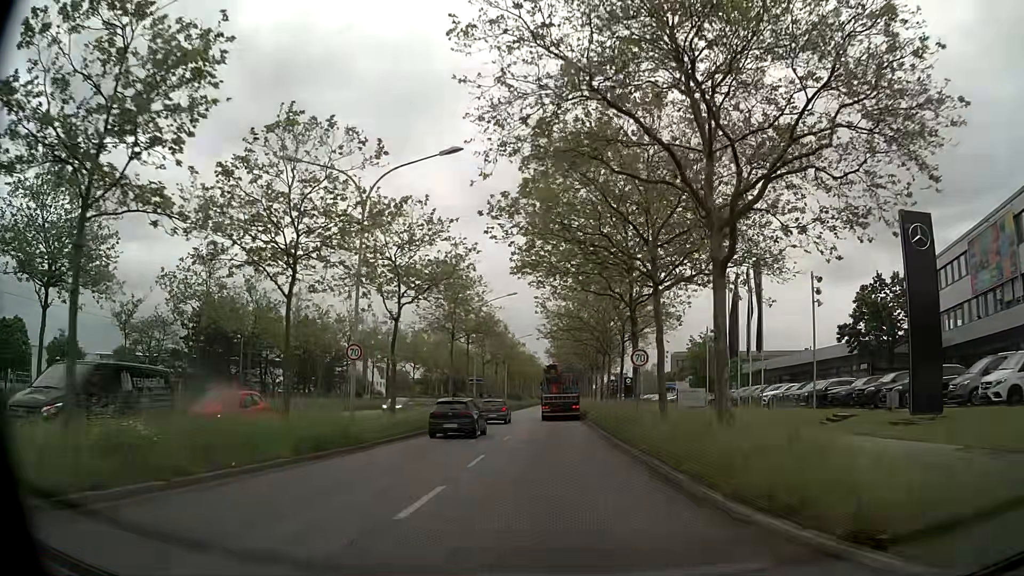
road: primary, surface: asphalt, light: Day
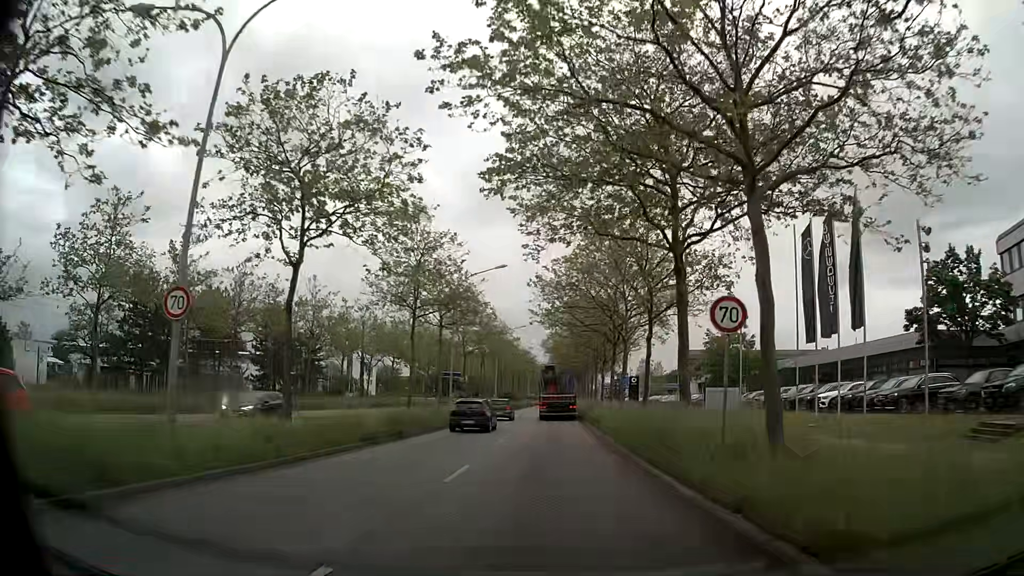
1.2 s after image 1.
(0.0, +11.3) m; 0°
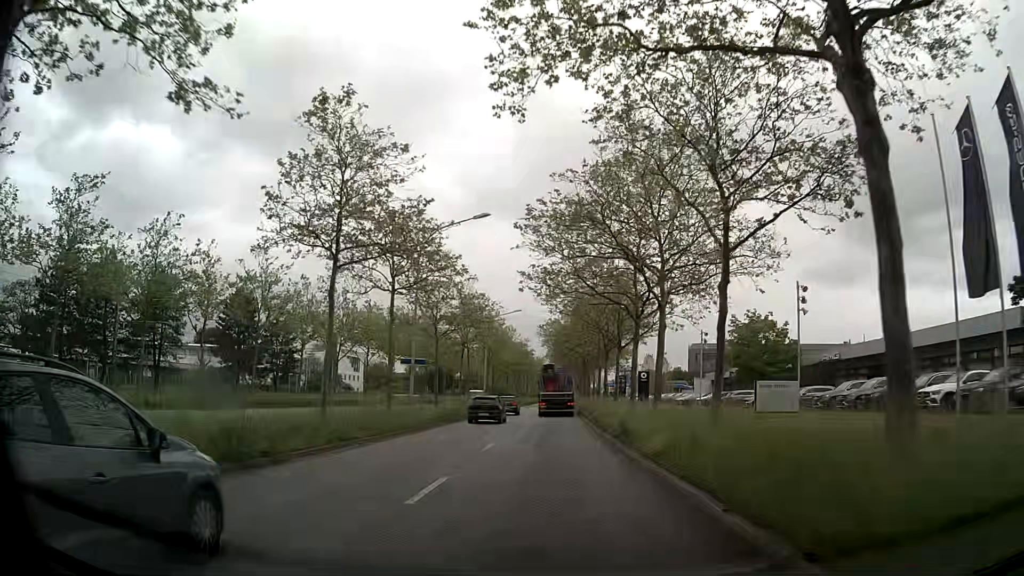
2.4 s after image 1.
(0.0, +11.7) m; 0°
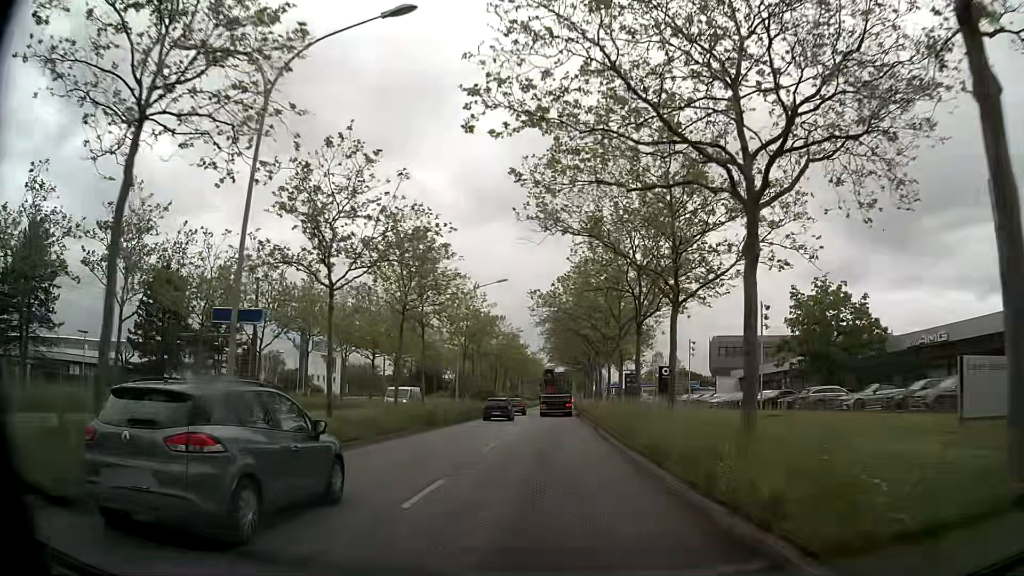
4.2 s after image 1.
(+0.1, +18.4) m; 0°
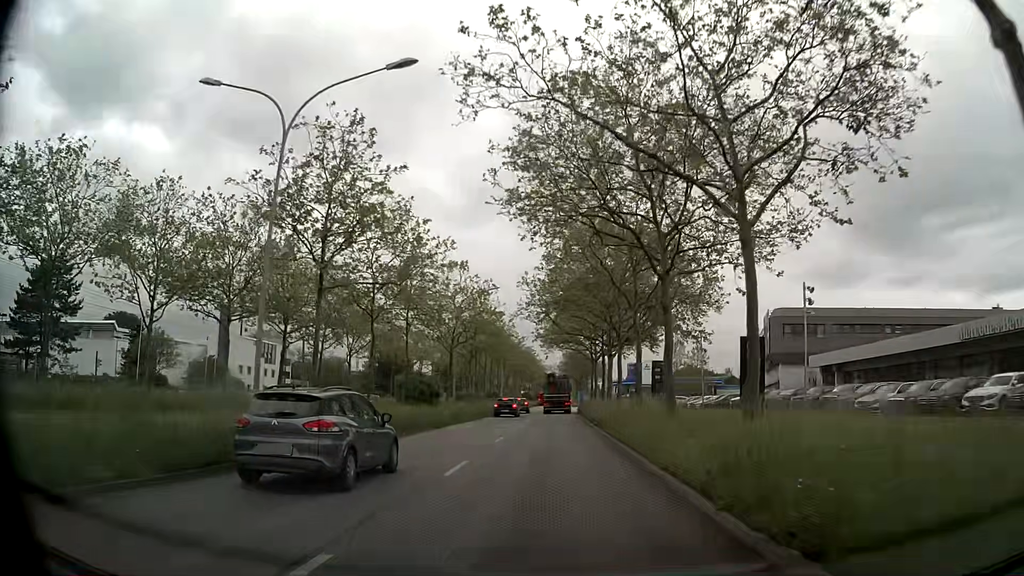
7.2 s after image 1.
(+0.2, +32.7) m; 0°
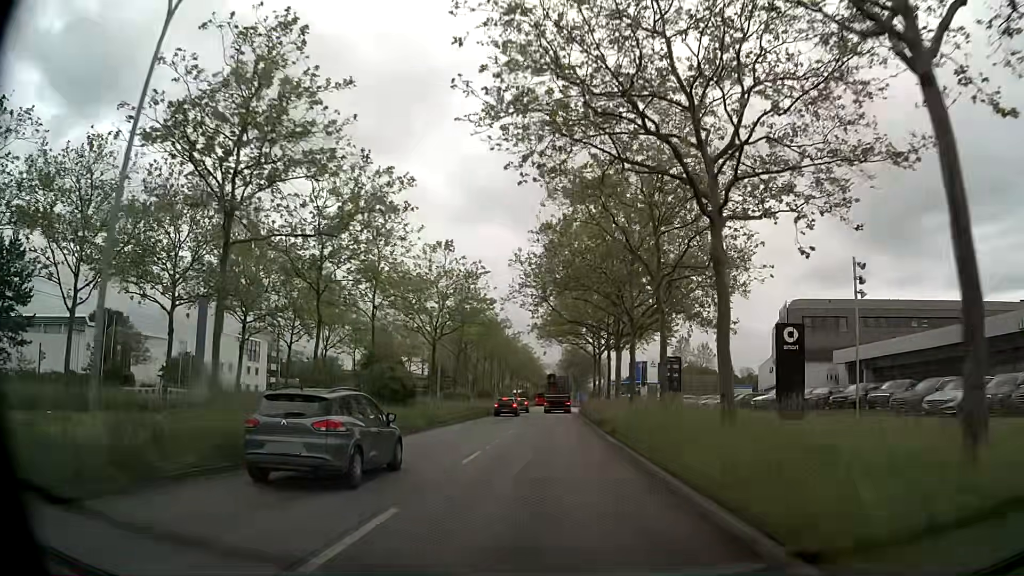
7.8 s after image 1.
(0.0, +6.5) m; 0°
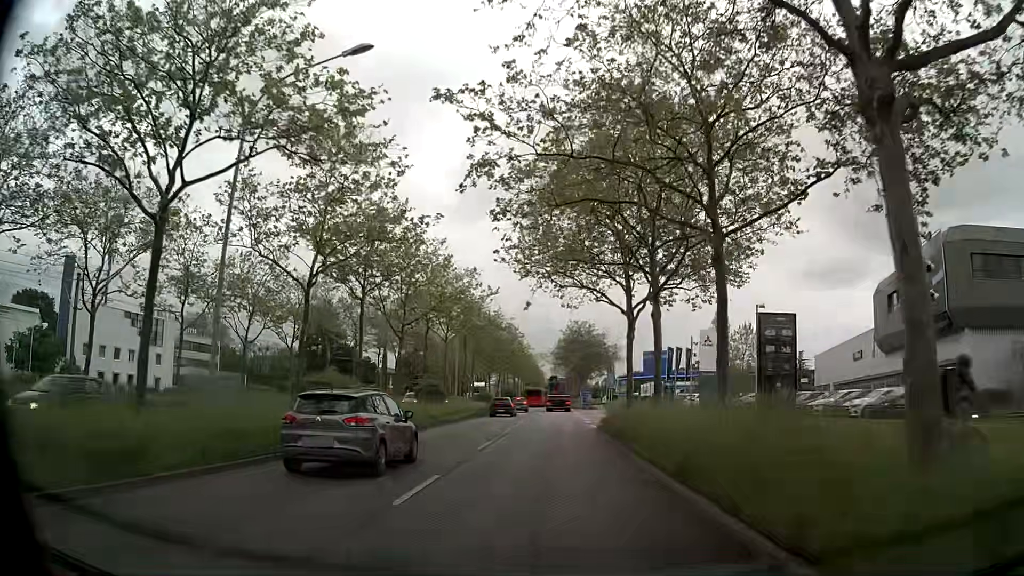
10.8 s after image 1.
(+0.2, +31.1) m; 0°
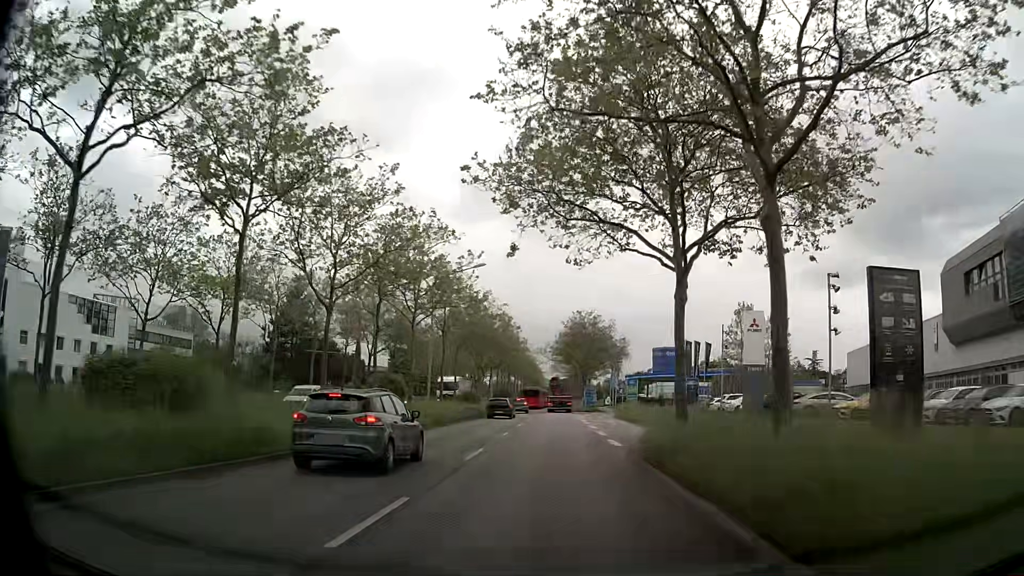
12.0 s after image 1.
(+0.1, +11.7) m; +1°
(0, +10) (0, +20) (0, +30) (0, +40) (0, +50) (0, +60) (+1, +70) (+1, +80) (+1, +90) (+1, +100) m
